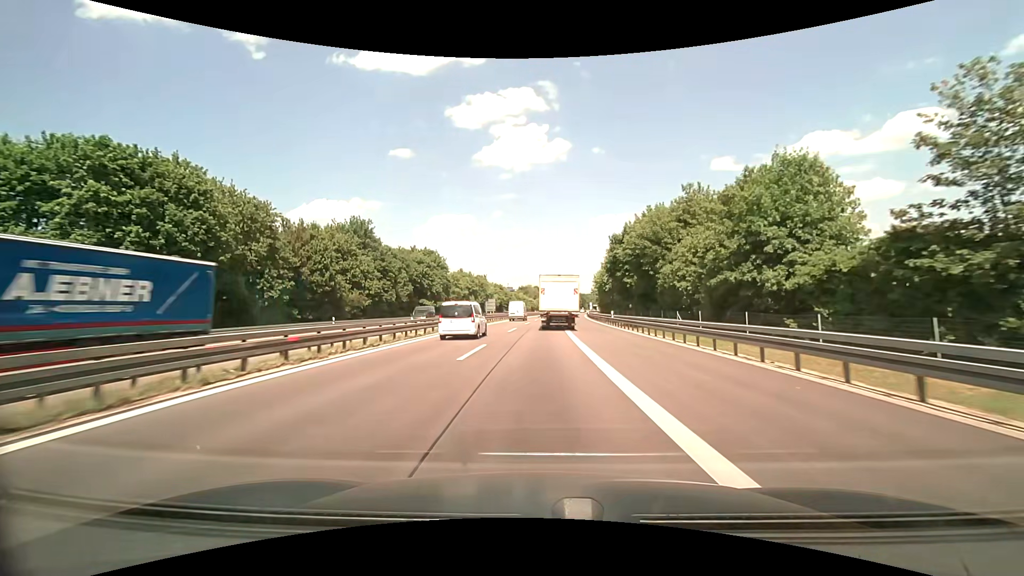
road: motorway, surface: asphalt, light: Day
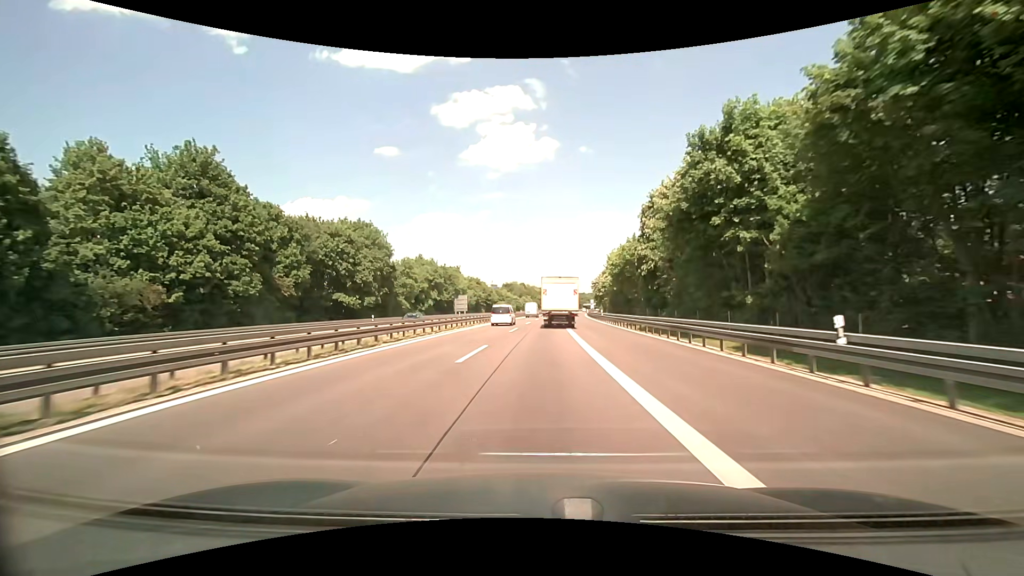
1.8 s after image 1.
(+0.3, +36.8) m; +1°
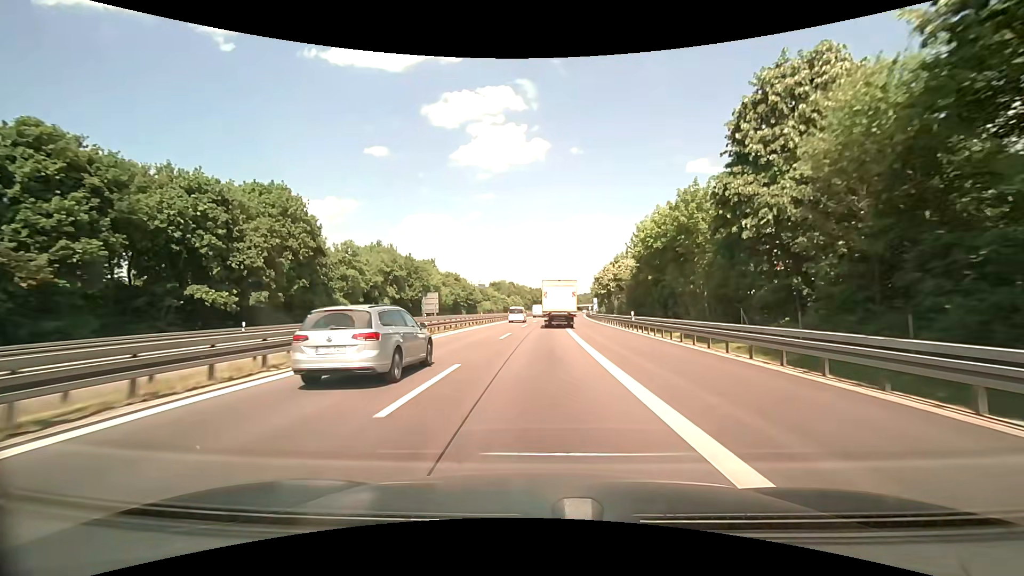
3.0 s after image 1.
(+0.2, +24.6) m; +1°
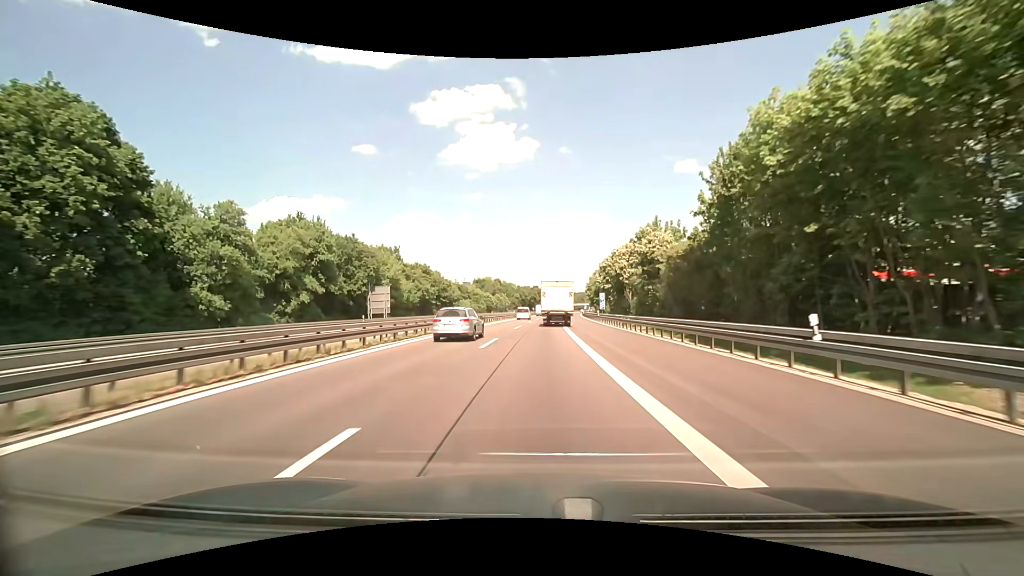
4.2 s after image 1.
(+0.3, +24.8) m; +1°
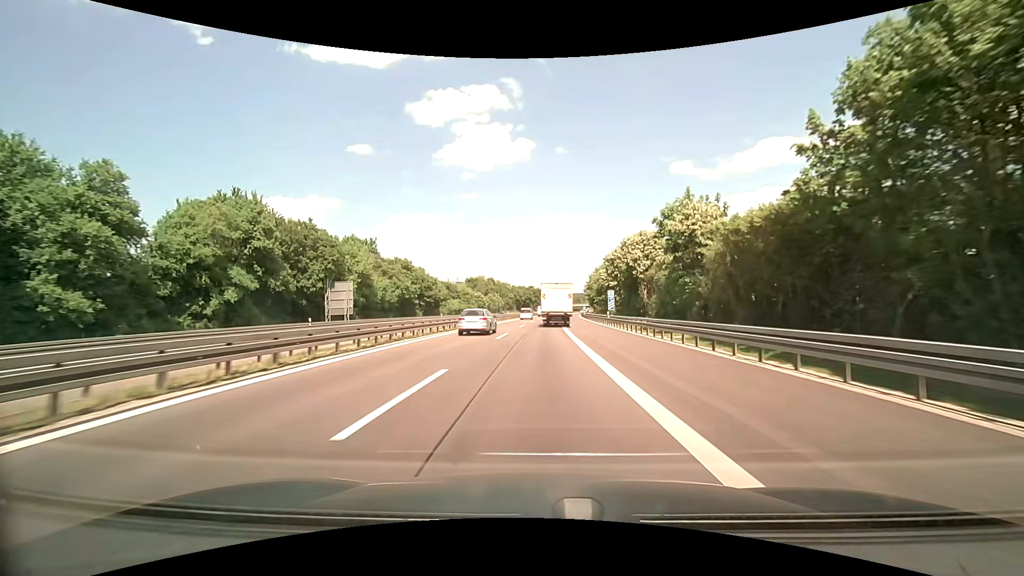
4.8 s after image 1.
(0.0, +12.5) m; 0°
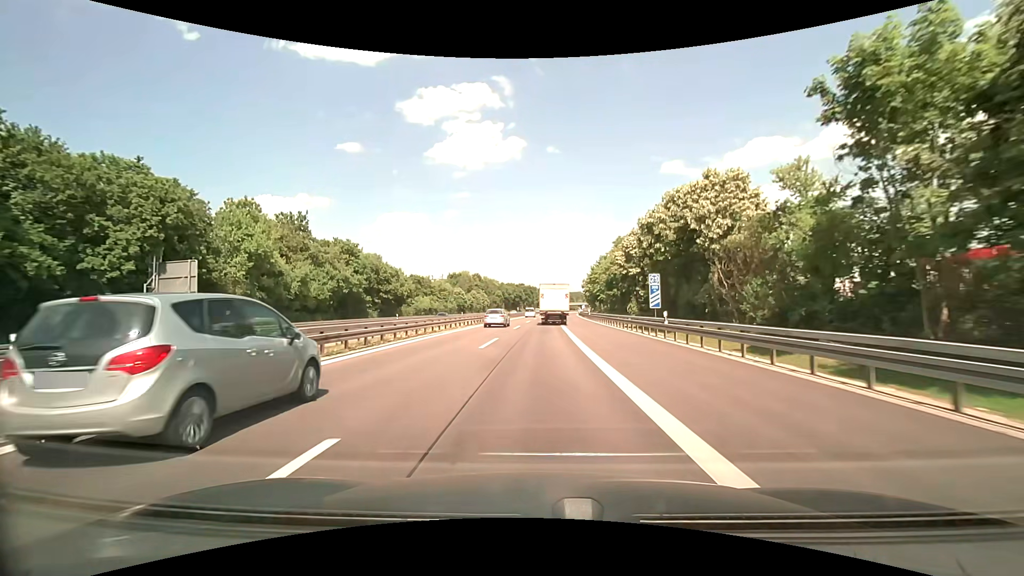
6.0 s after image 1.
(+0.4, +25.1) m; +1°
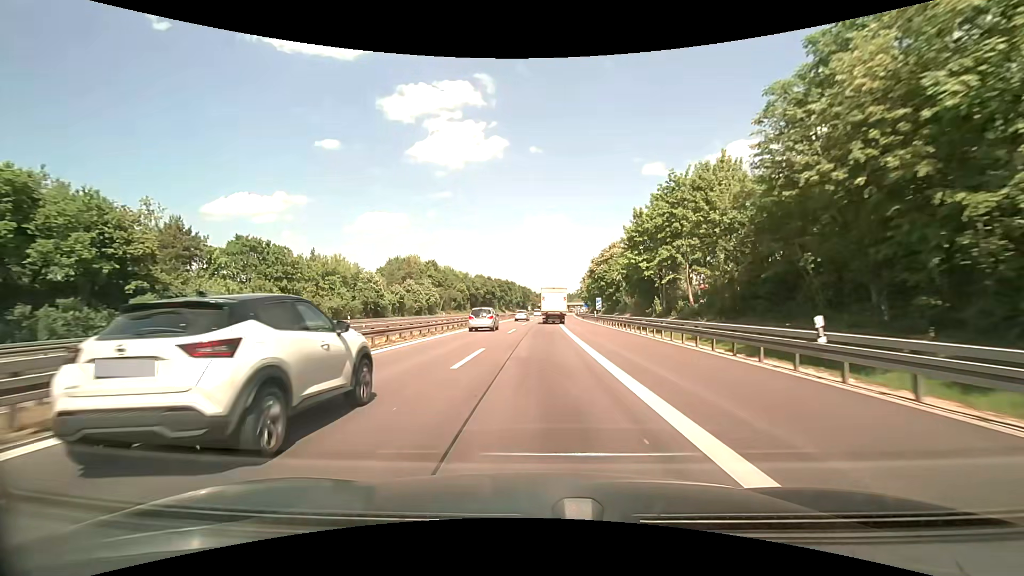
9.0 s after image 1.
(+1.0, +63.5) m; +2°
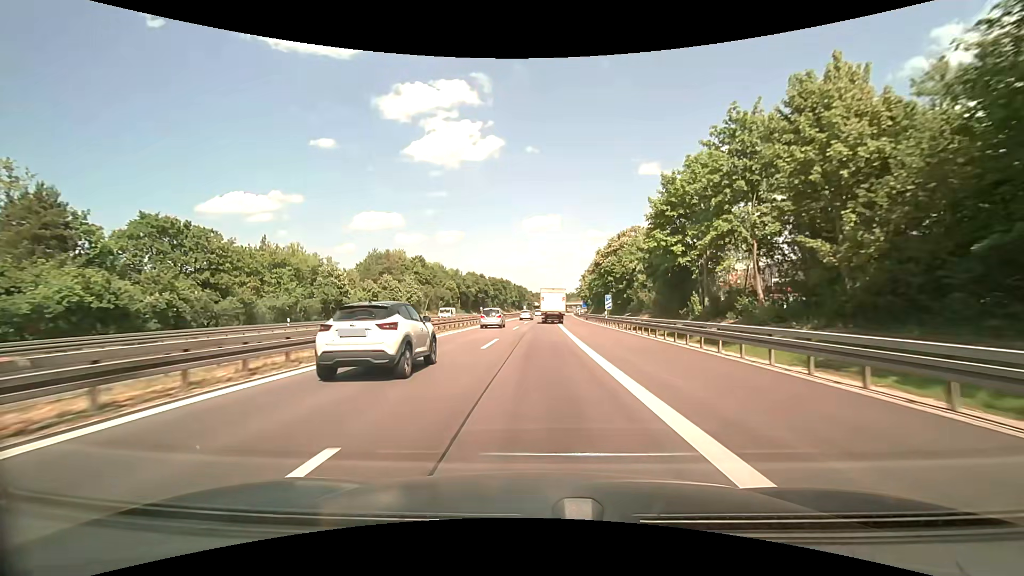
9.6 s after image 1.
(0.0, +12.8) m; 0°
(0, +10) (0, +20) (0, +30) (+1, +40) (+1, +50) (+1, +60) (+1, +70) (+2, +80) (+2, +90) (+2, +100) m
